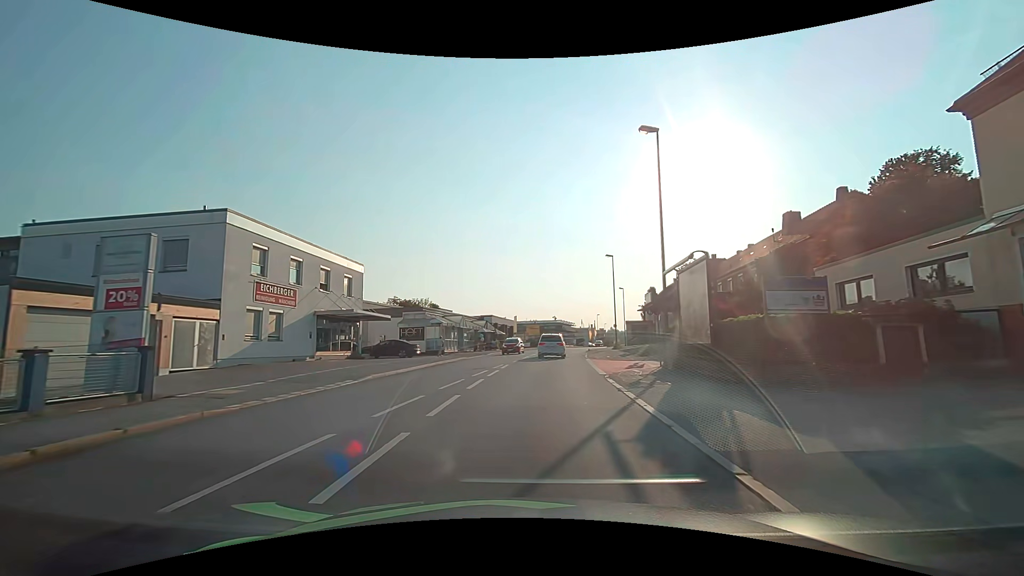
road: tertiary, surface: asphalt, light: Day
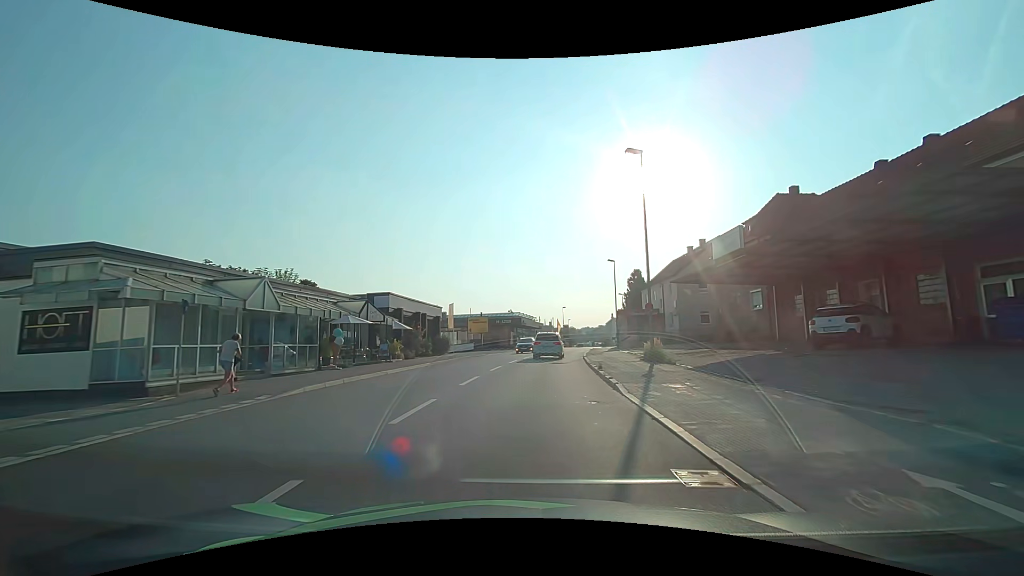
(+1.6, +30.6) m; +6°
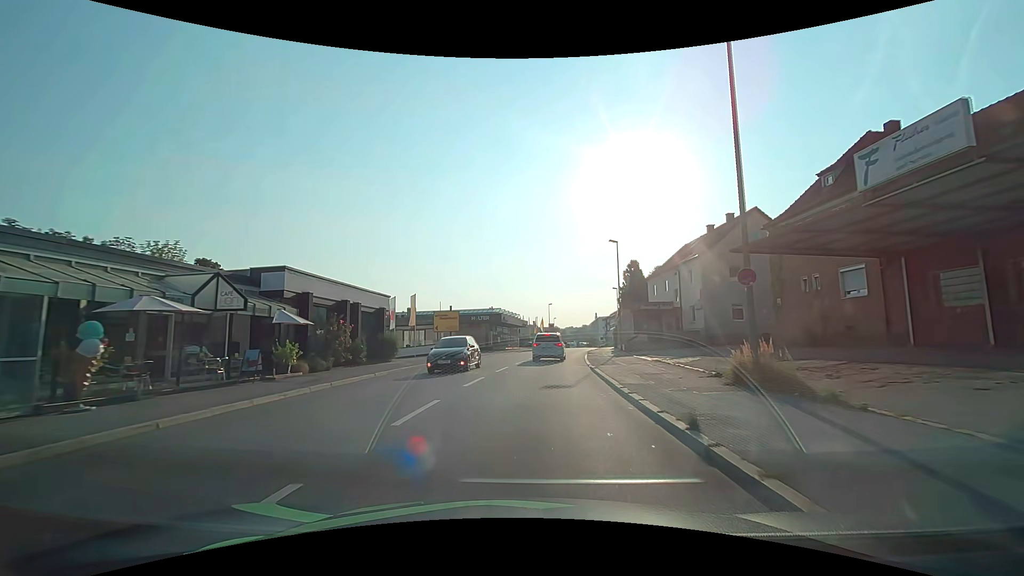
(+0.2, +11.9) m; +2°
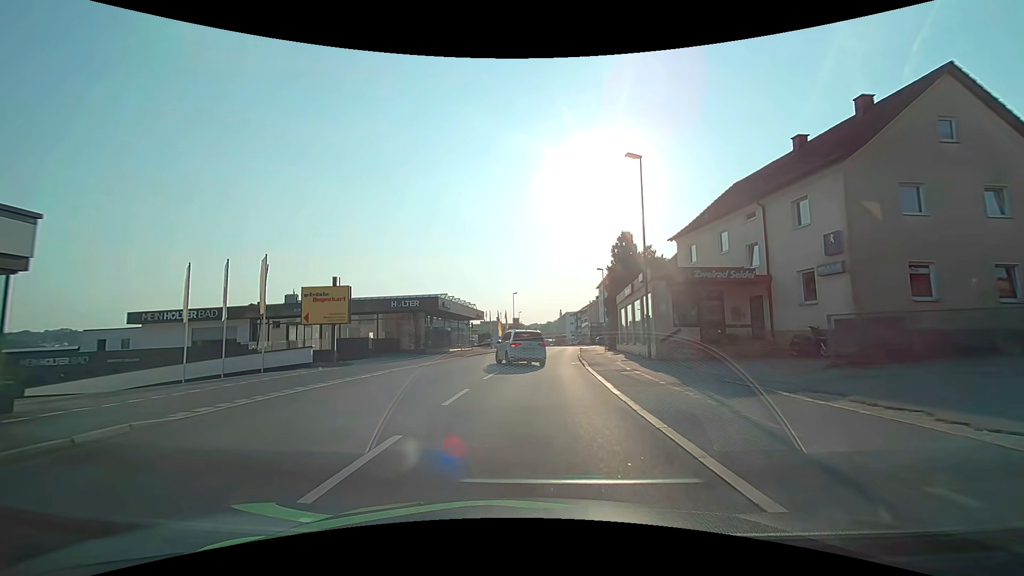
(+0.7, +21.2) m; +4°
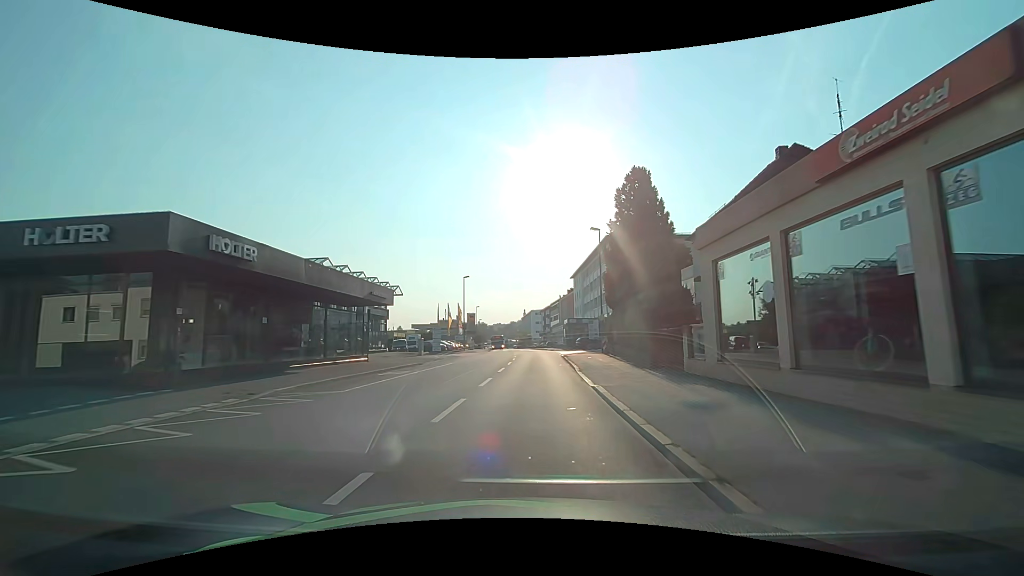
(+1.0, +25.4) m; +4°
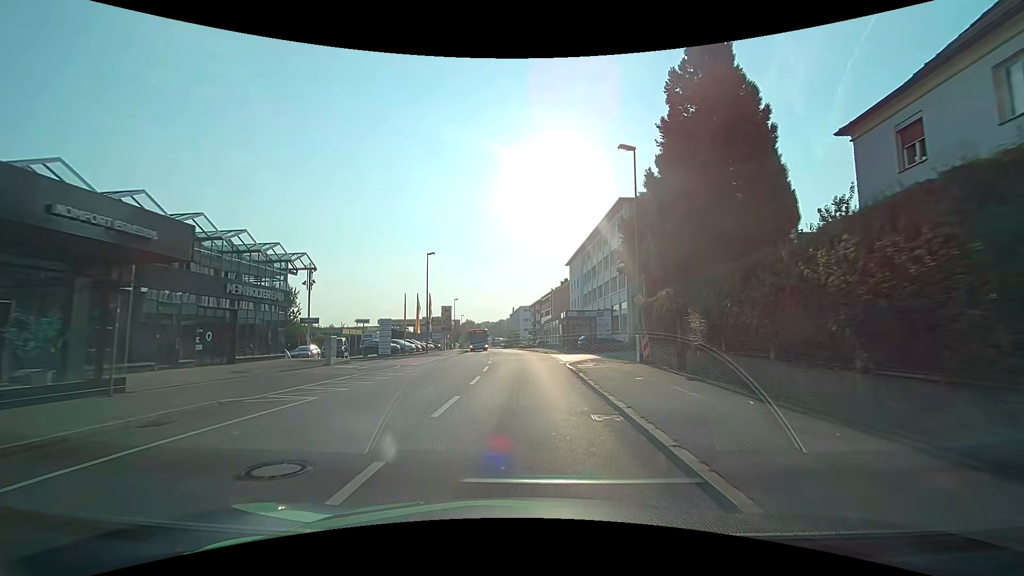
(+0.3, +17.5) m; +1°
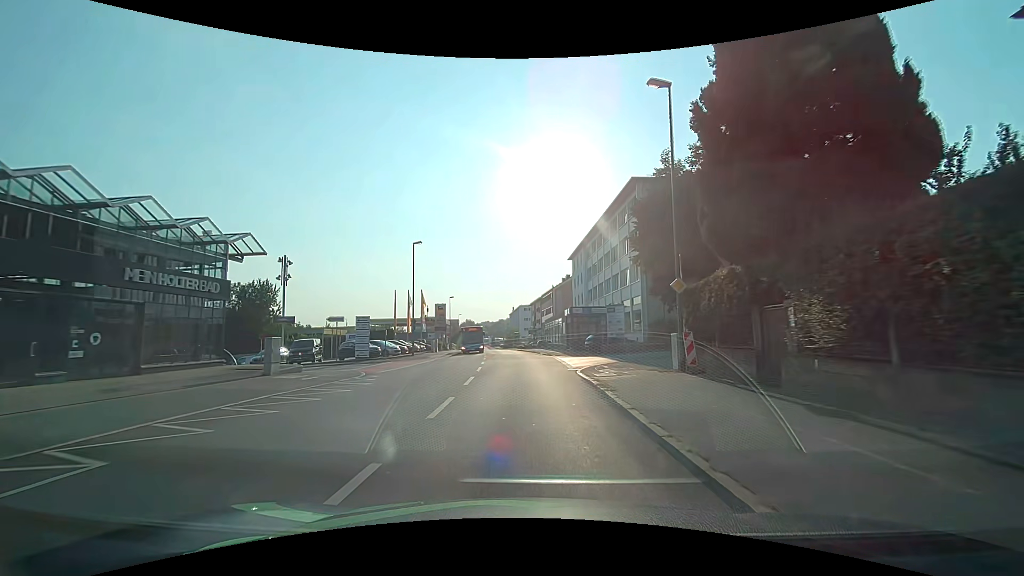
(0.0, +6.0) m; 0°
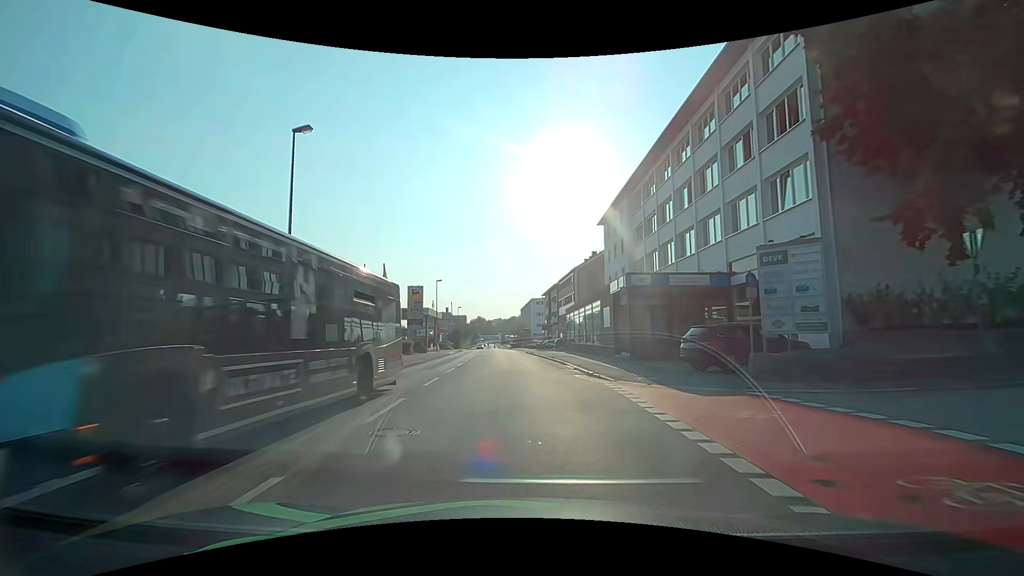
(-0.3, +24.3) m; -2°
(0, +10) (0, +20) (-1, +30) (-1, +40) (-2, +50) (-2, +60) (-3, +70) (-4, +80) (-4, +90) (-5, +100) m
